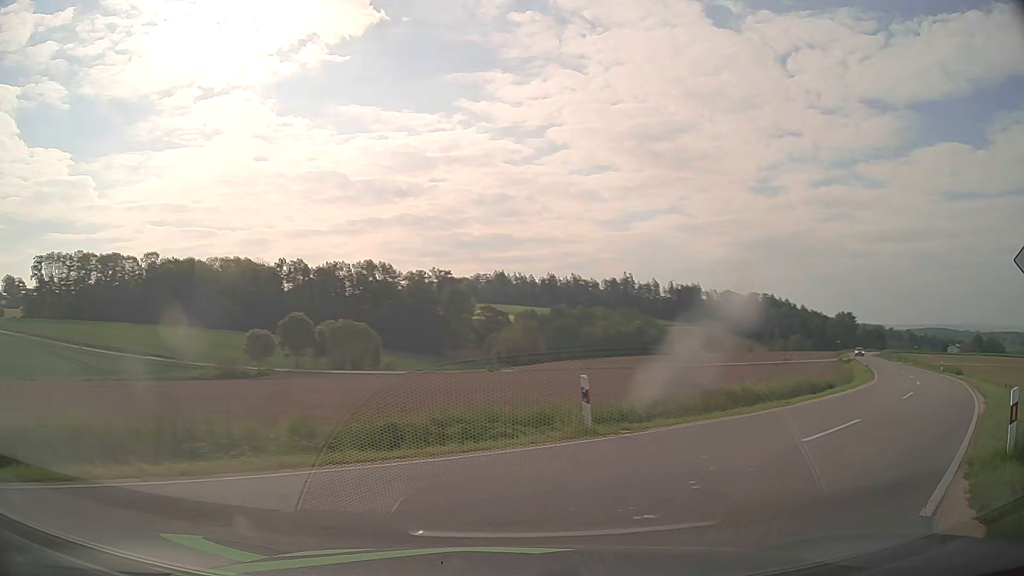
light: Day
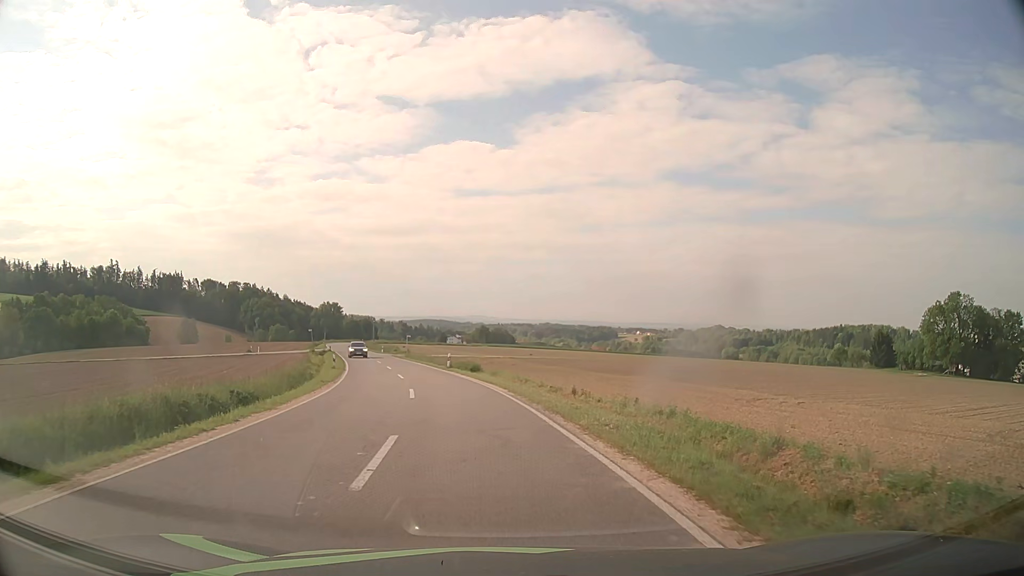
(+8.4, +14.1) m; +44°
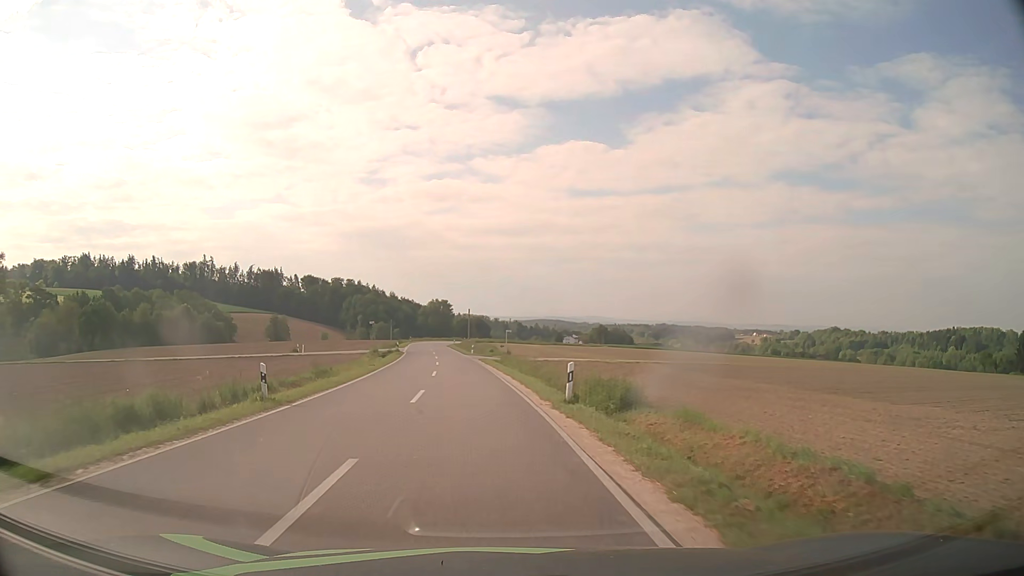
(-2.1, +27.3) m; -10°
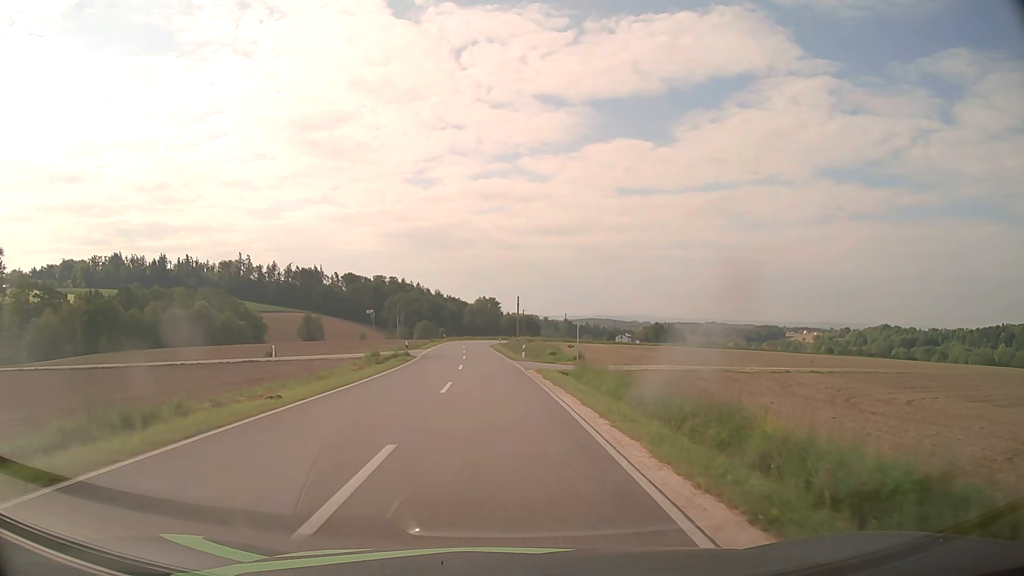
(-1.1, +23.3) m; -4°
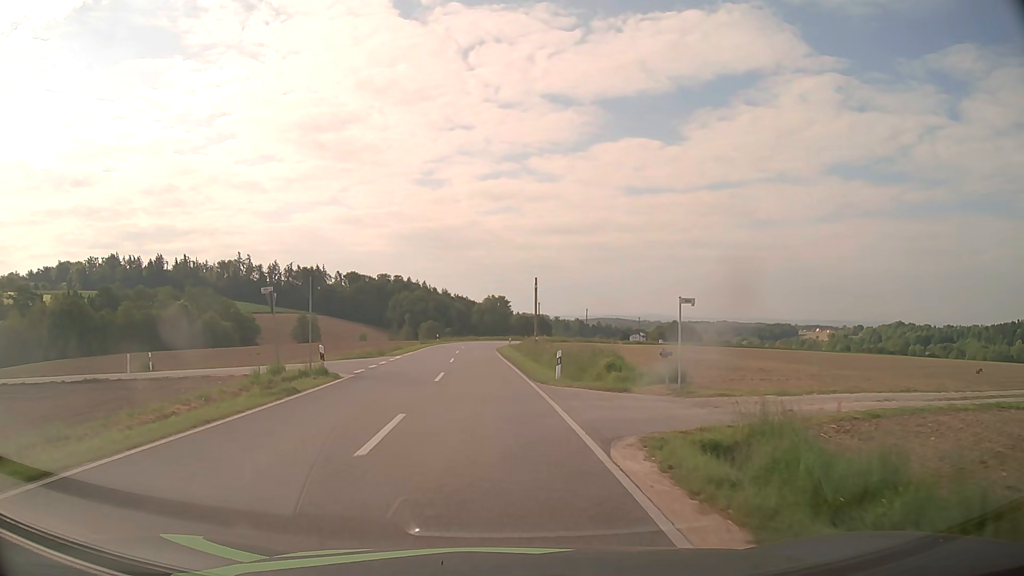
(-0.2, +21.0) m; -1°
(0, +10) (-1, +20) (-7, +27) (-17, +28) (-27, +25) (-36, +22) (-46, +19) (-55, +16) (-65, +13) (-75, +10) m
